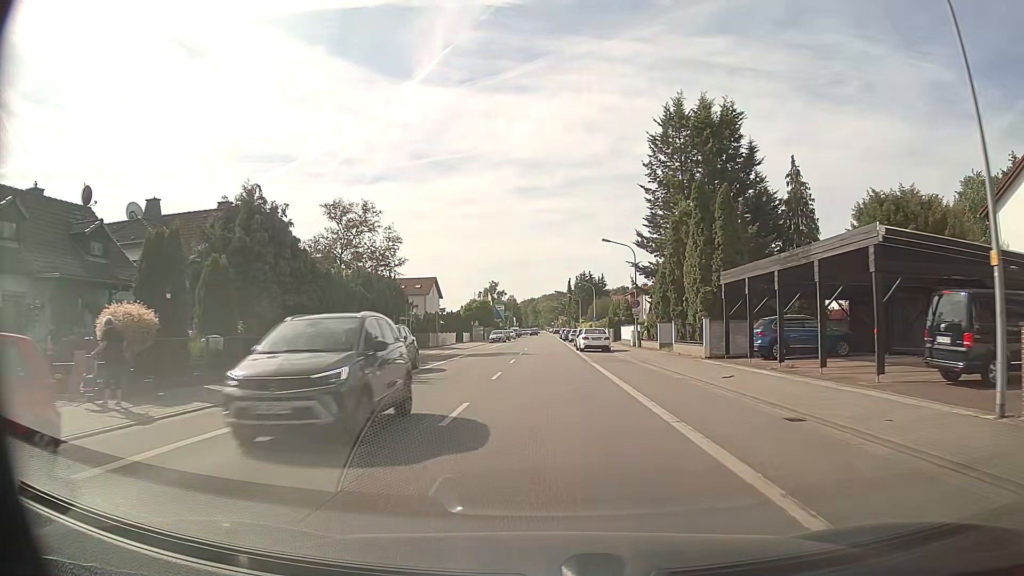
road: primary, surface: asphalt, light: Day
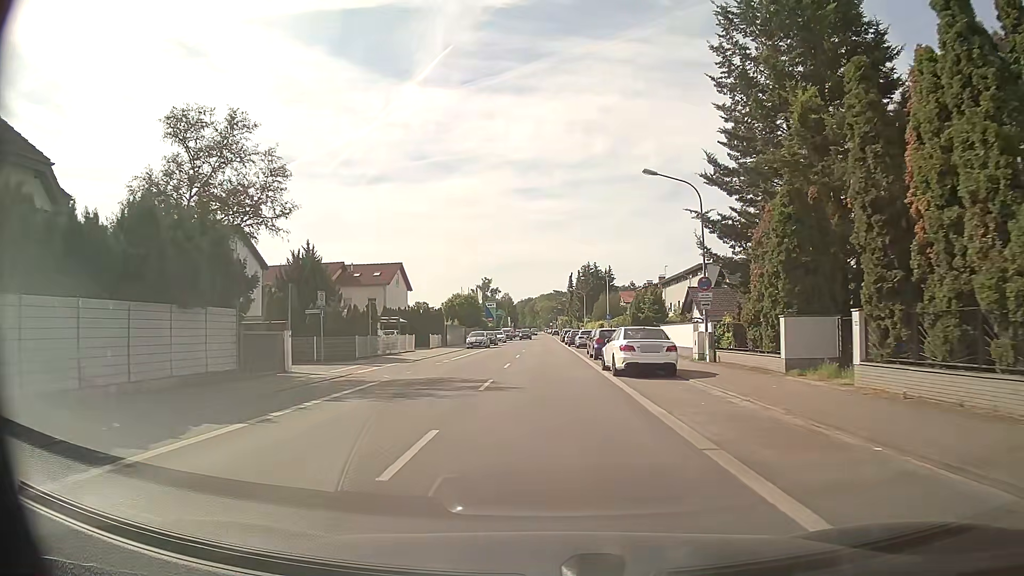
(+0.1, +21.4) m; 0°
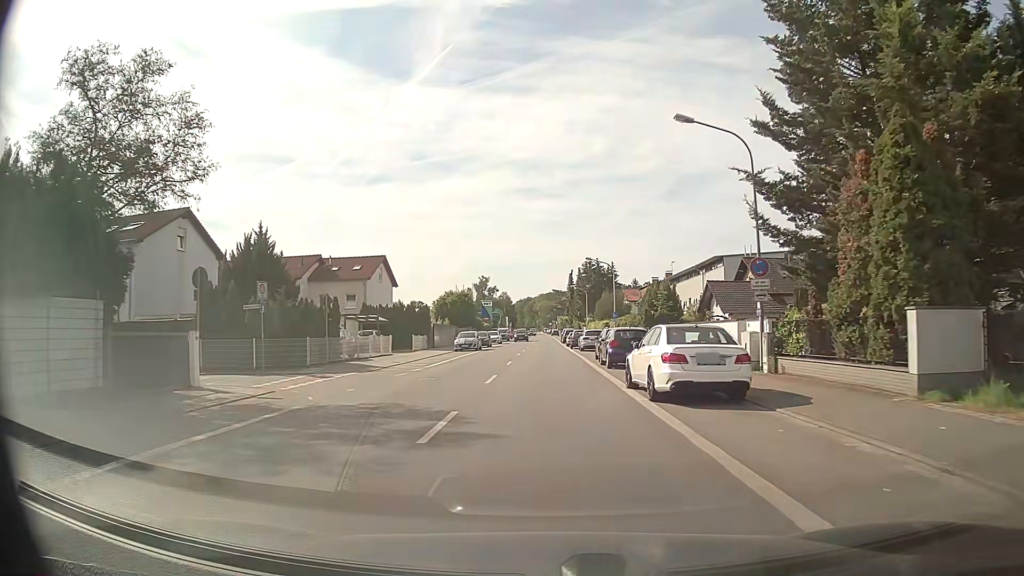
(+0.1, +7.2) m; 0°
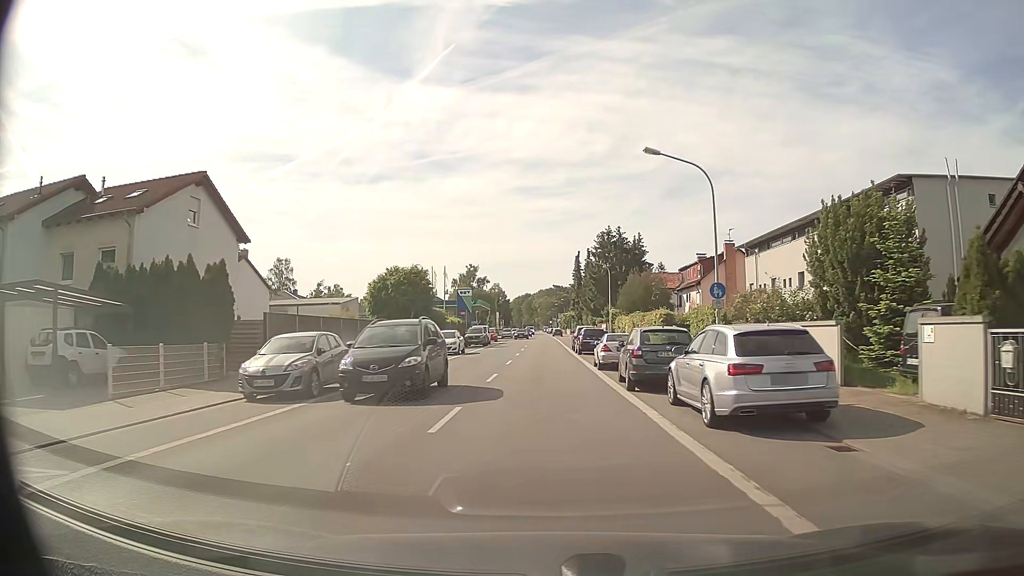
(+0.2, +36.1) m; +1°
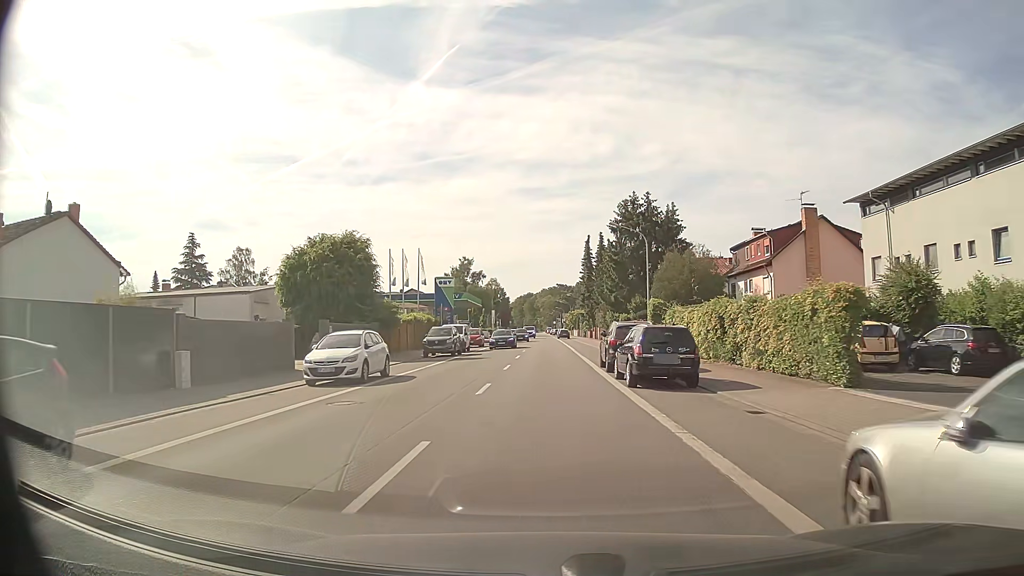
(-0.2, +22.0) m; 0°
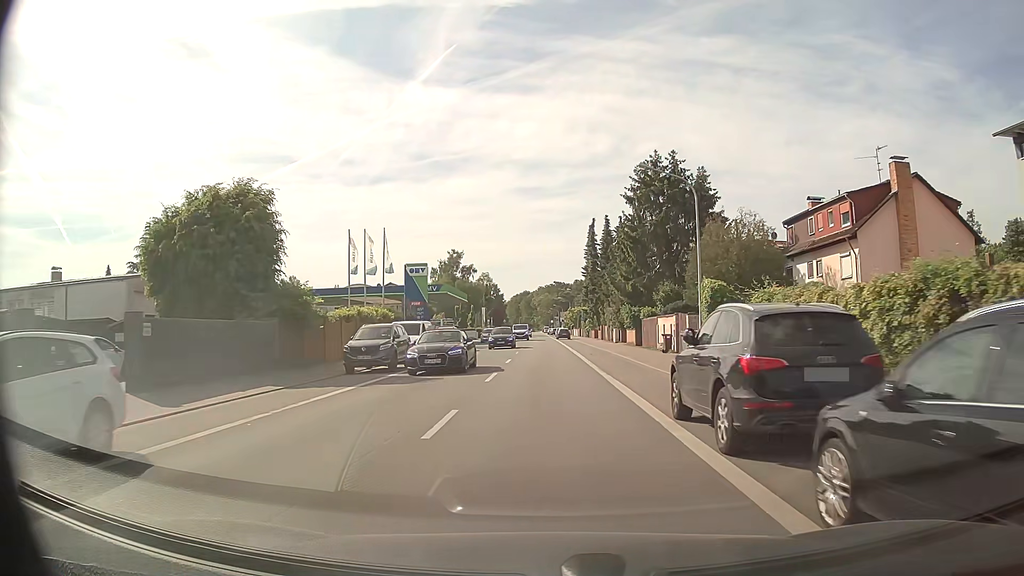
(0.0, +14.8) m; 0°
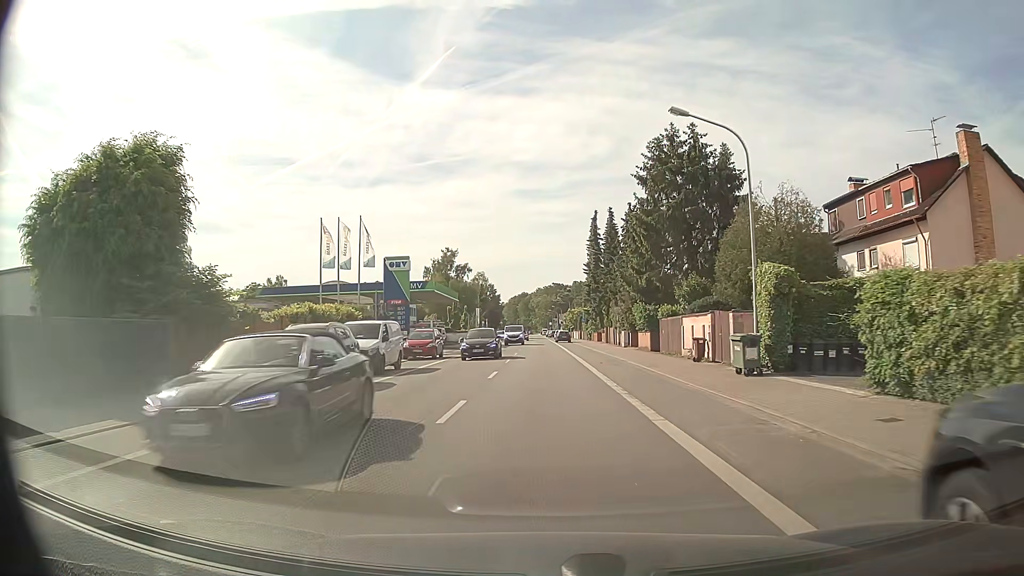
(0.0, +7.4) m; 0°
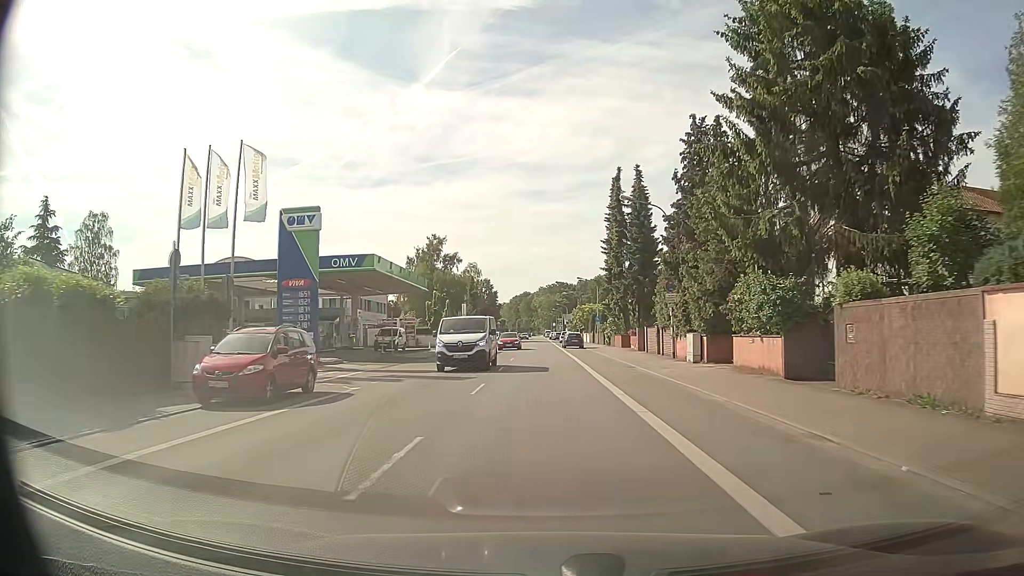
(0.0, +22.4) m; 0°
(0, +10) (0, +20) (0, +30) (0, +40) (0, +50) (0, +60) (-1, +70) (-1, +80) (-1, +90) (-1, +100) m
